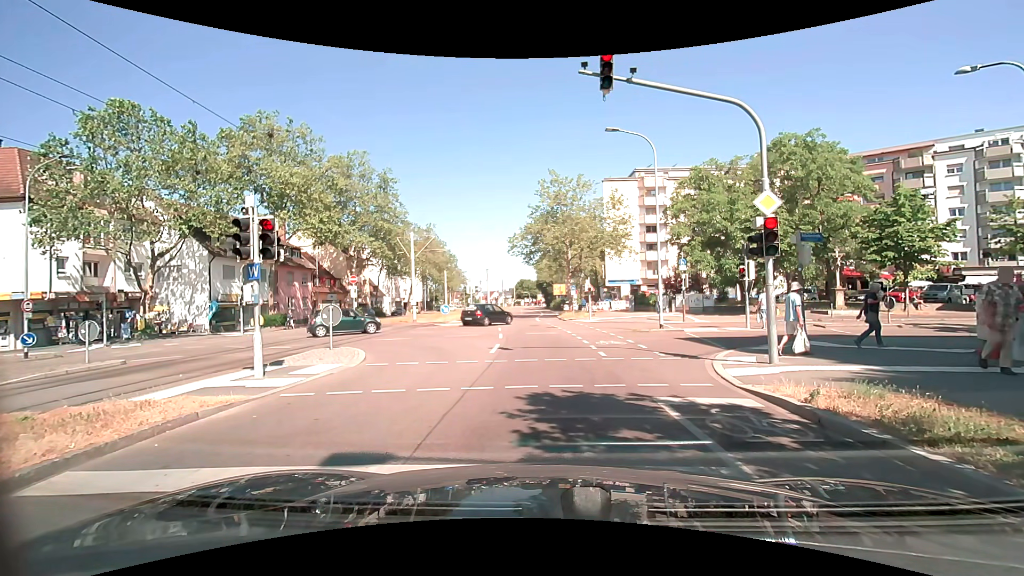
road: tertiary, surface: asphalt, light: Day
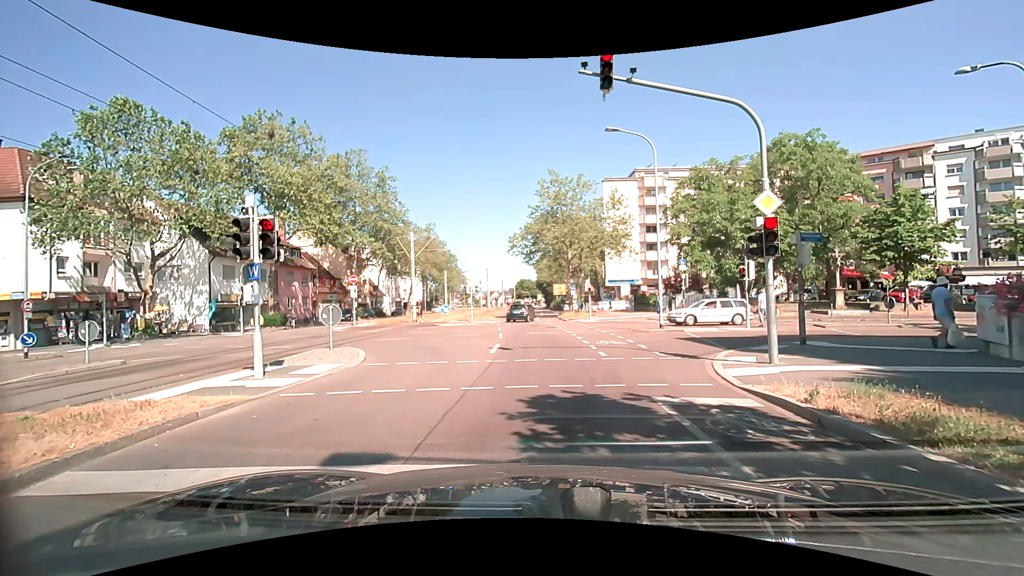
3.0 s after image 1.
(0.0, 0.0) m; 0°
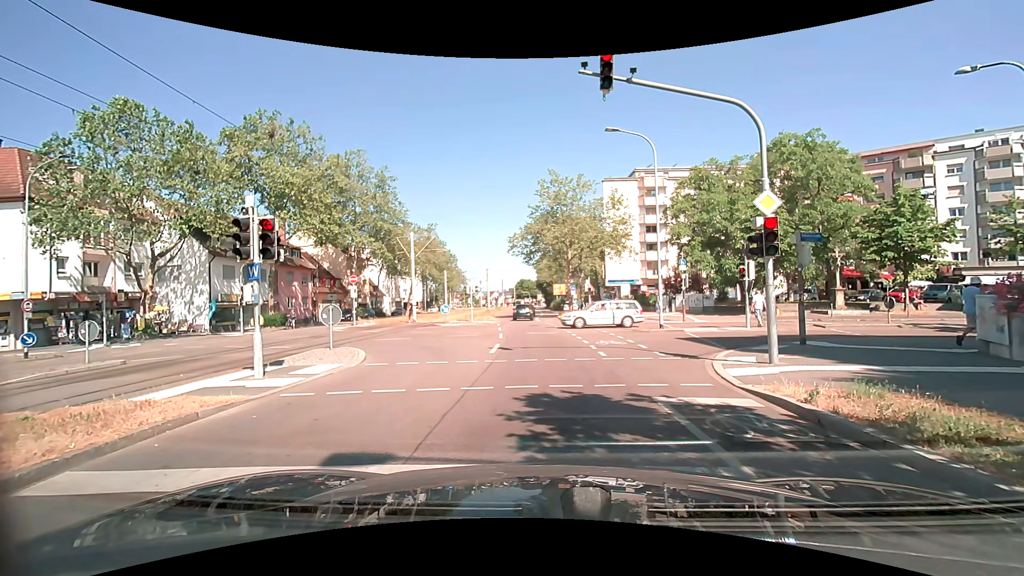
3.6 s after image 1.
(0.0, 0.0) m; 0°
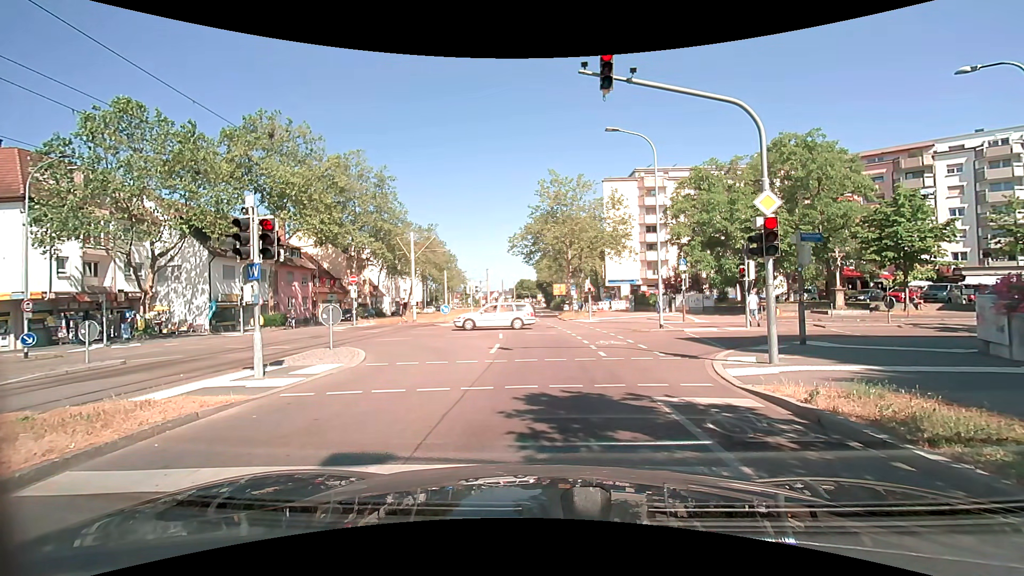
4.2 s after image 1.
(0.0, 0.0) m; 0°
